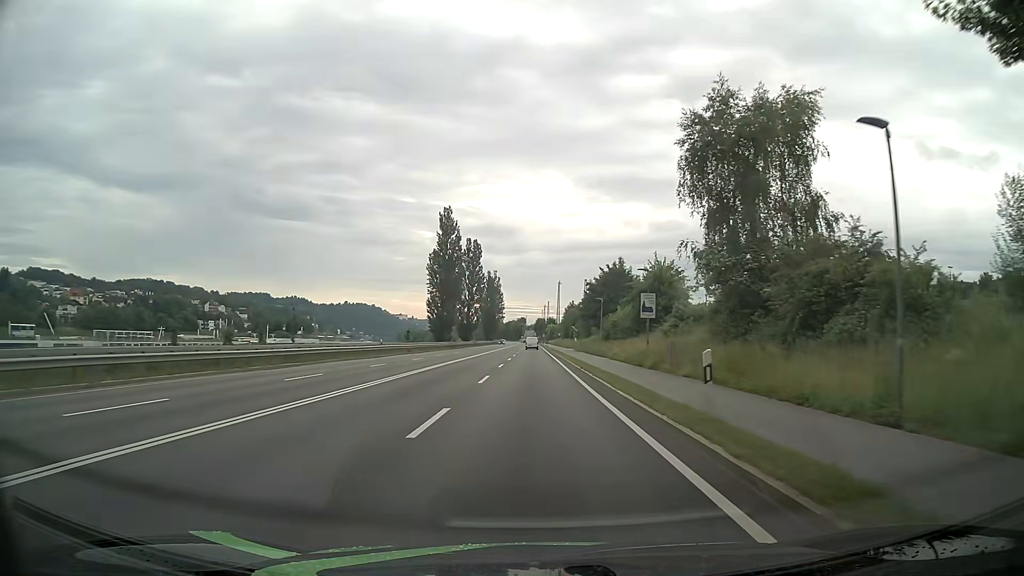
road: primary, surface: asphalt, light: Day
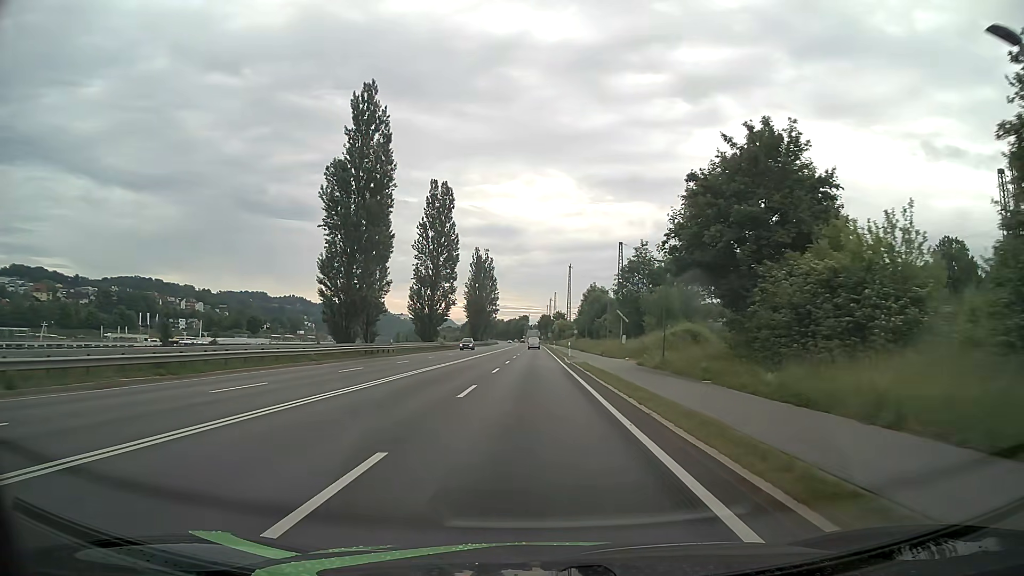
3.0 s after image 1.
(+0.3, +53.6) m; 0°
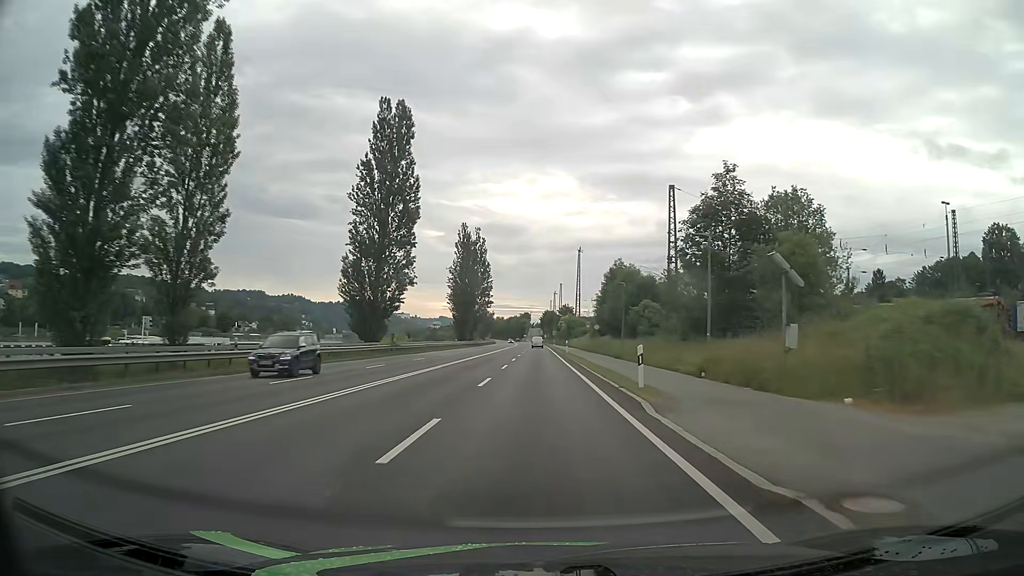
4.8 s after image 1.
(0.0, +32.2) m; 0°
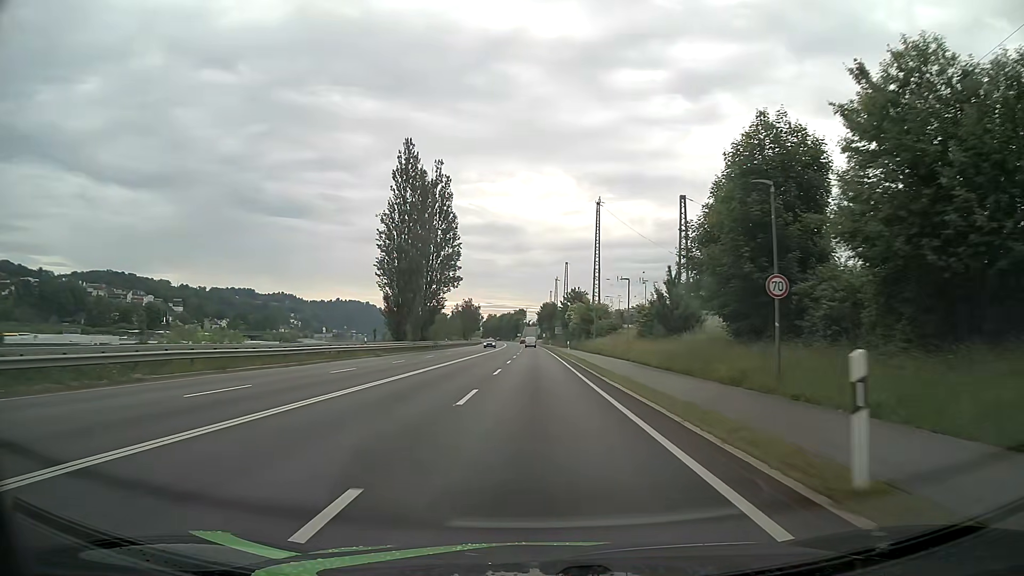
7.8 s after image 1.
(+0.3, +53.7) m; 0°
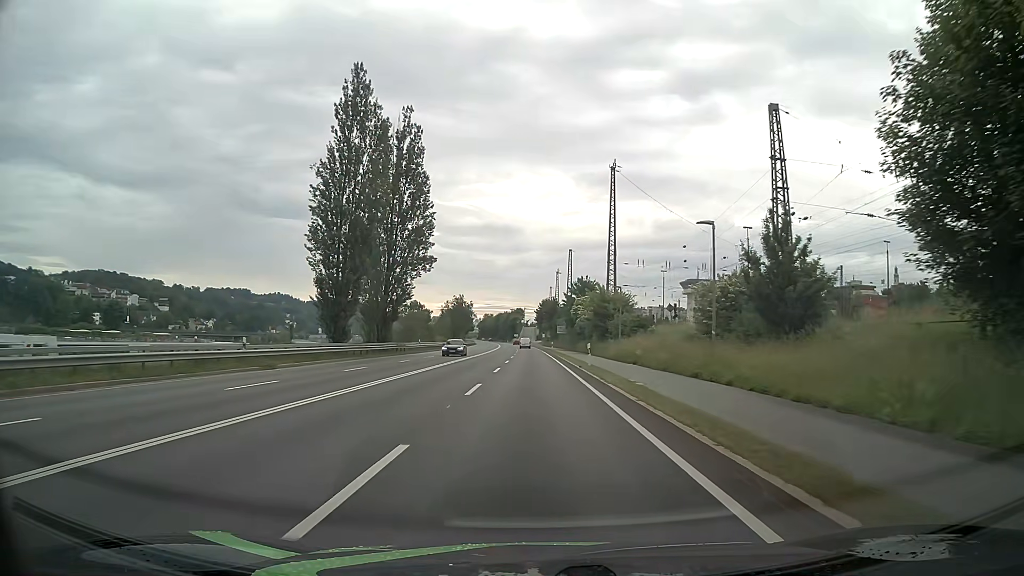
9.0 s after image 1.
(+0.1, +21.5) m; 0°
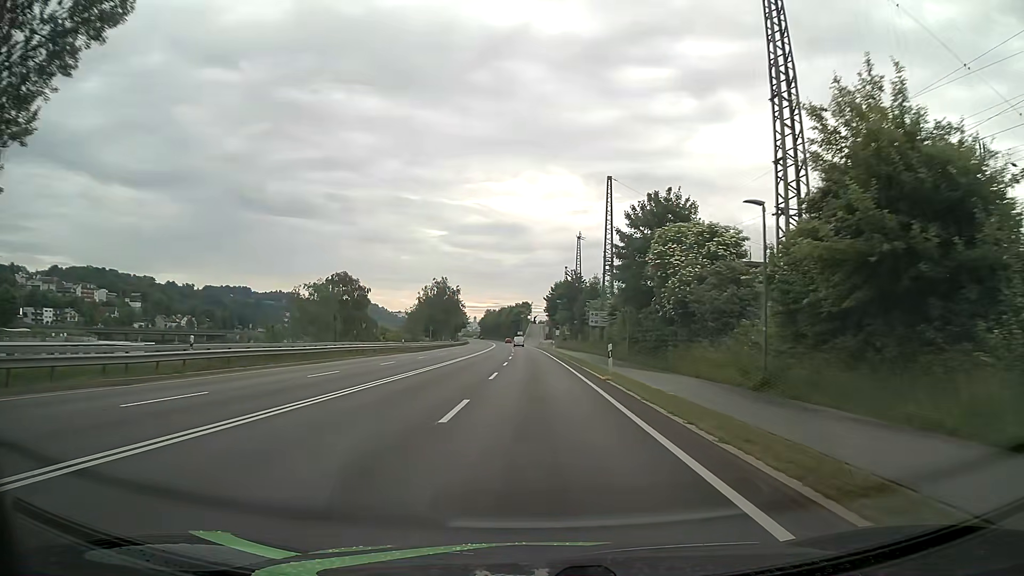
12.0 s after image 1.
(-0.4, +53.7) m; -1°
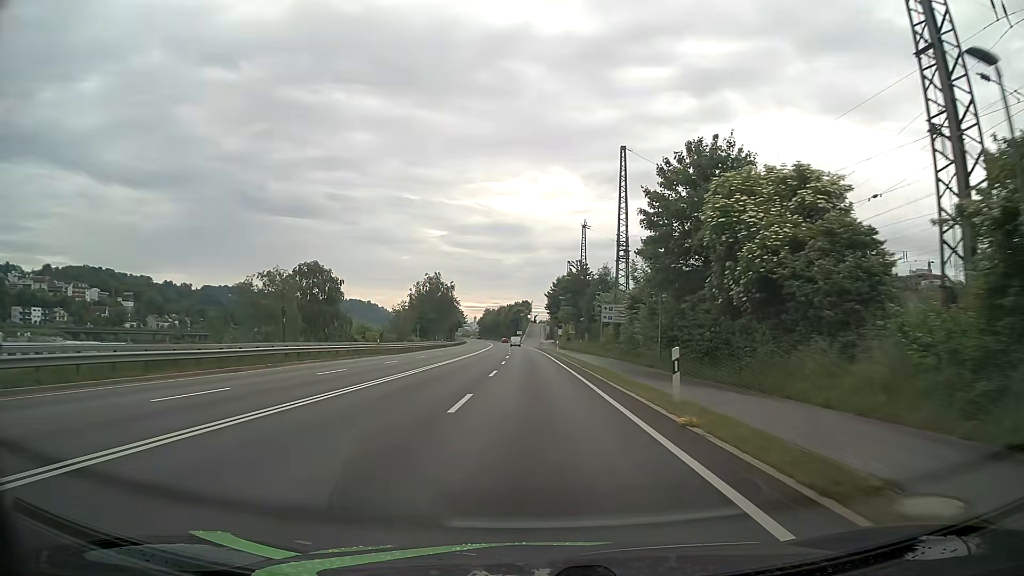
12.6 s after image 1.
(0.0, +10.8) m; 0°
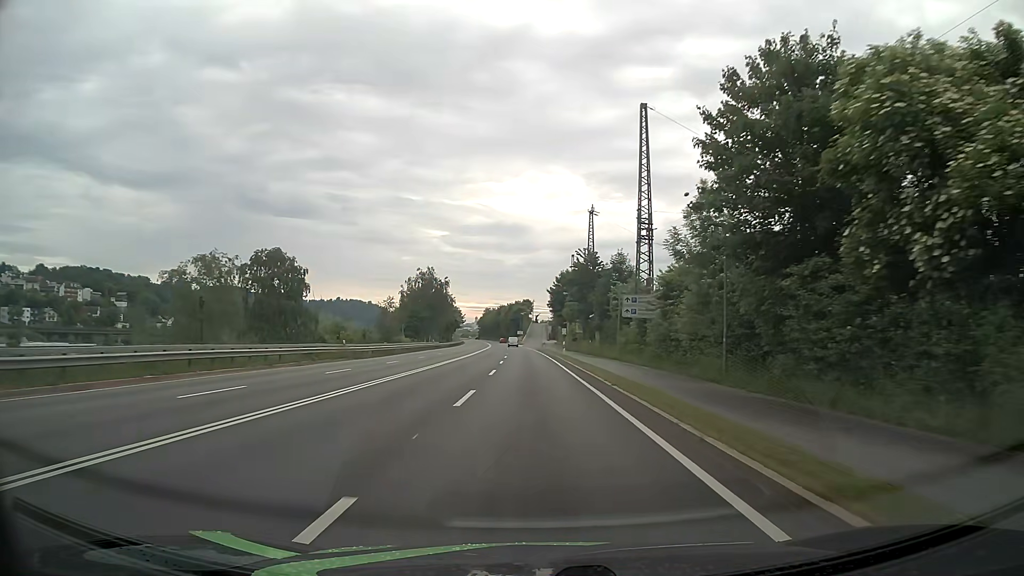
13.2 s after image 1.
(0.0, +10.8) m; 0°
(0, +10) (0, +20) (0, +30) (0, +40) (-1, +50) (-1, +60) (-1, +70) (-2, +80) (-2, +90) (-2, +100) m
